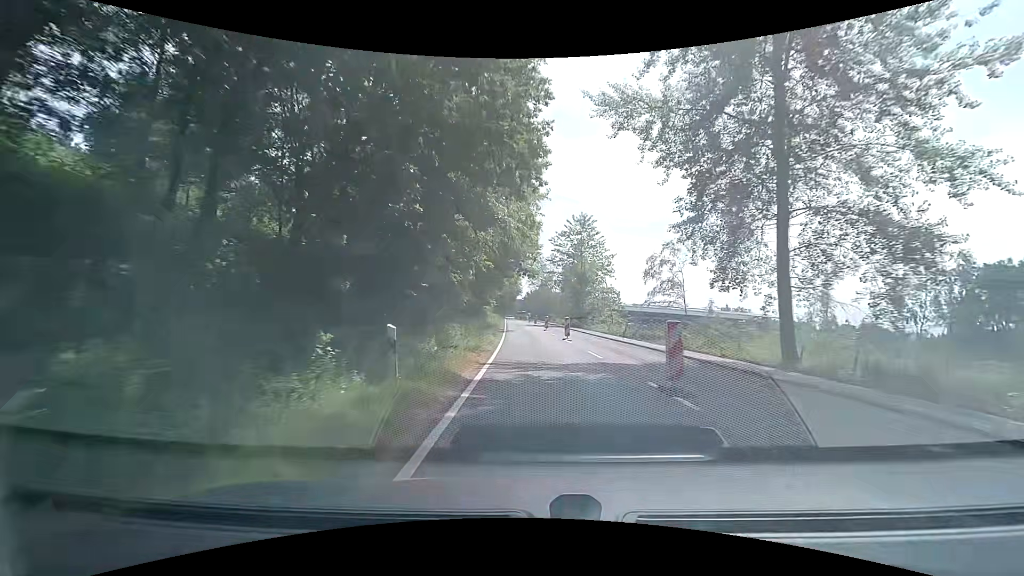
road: secondary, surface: asphalt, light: Day
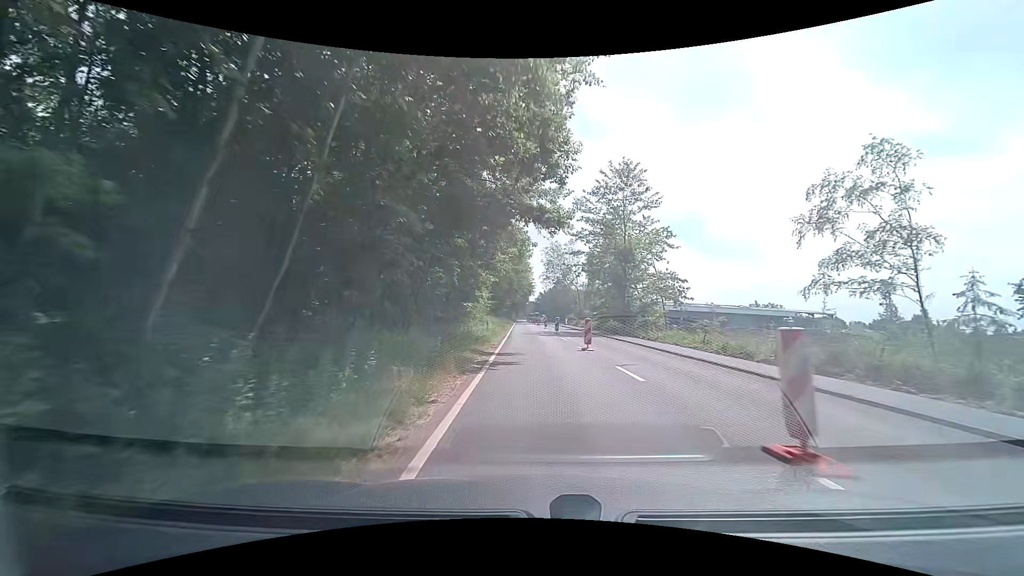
(-0.8, +23.5) m; -2°
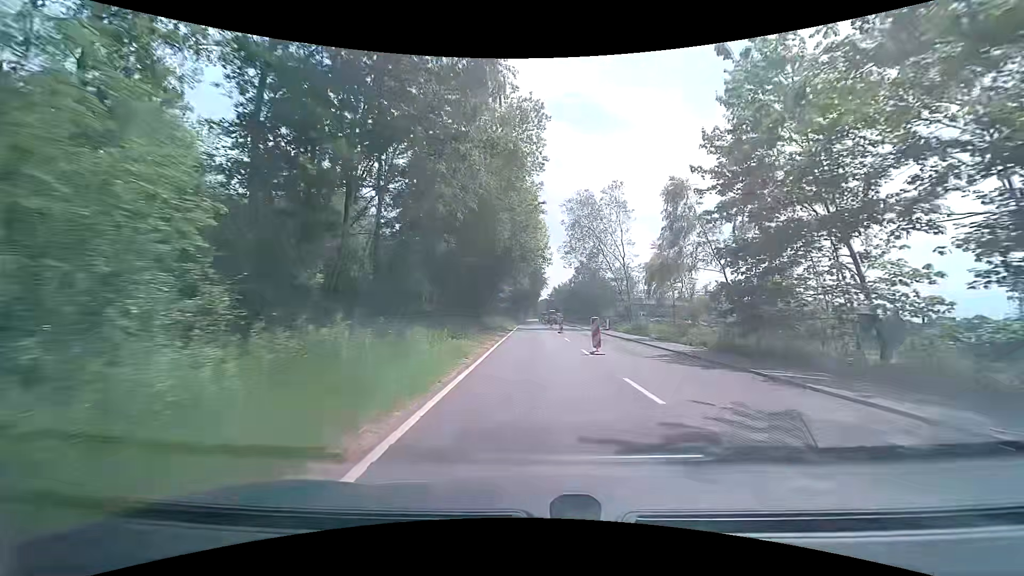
(-0.4, +38.8) m; -1°
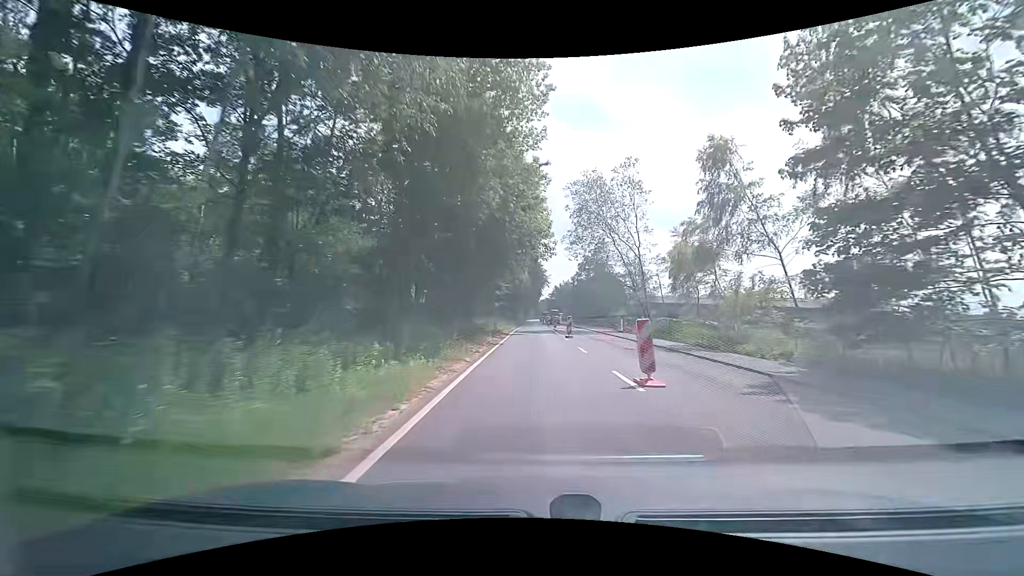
(0.0, +7.7) m; 0°
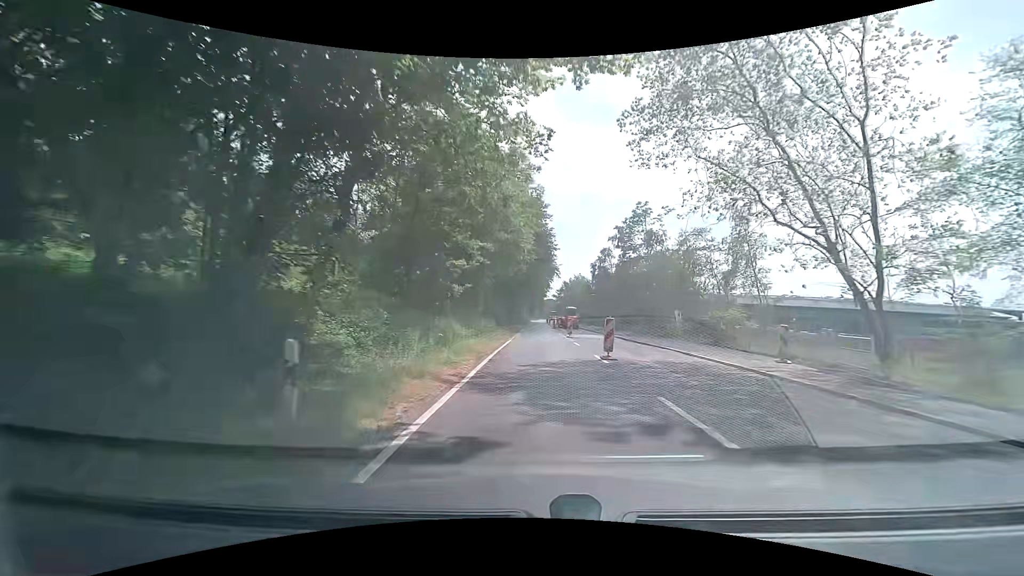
(-0.4, +30.7) m; -1°
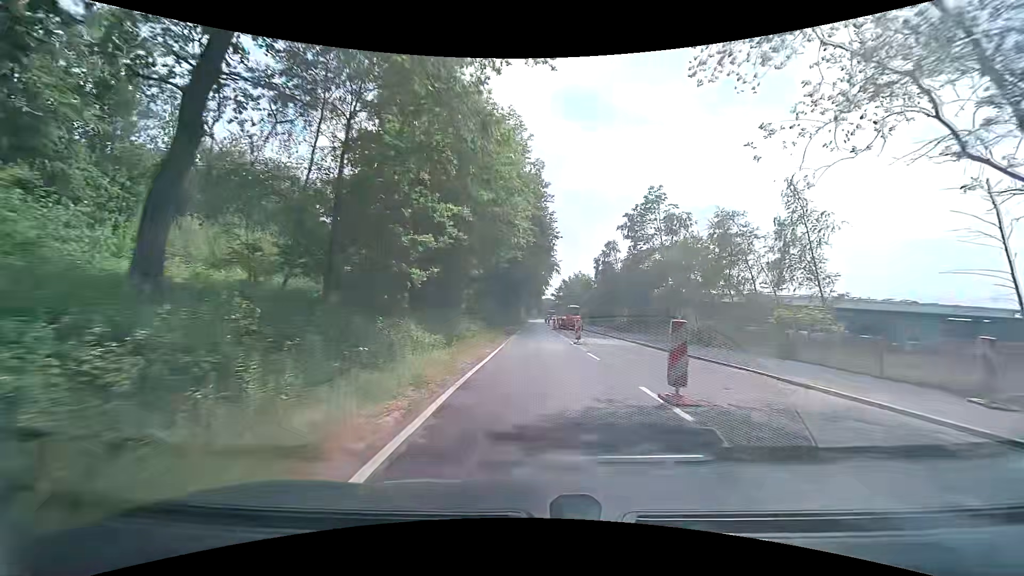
(+0.1, +7.7) m; +1°
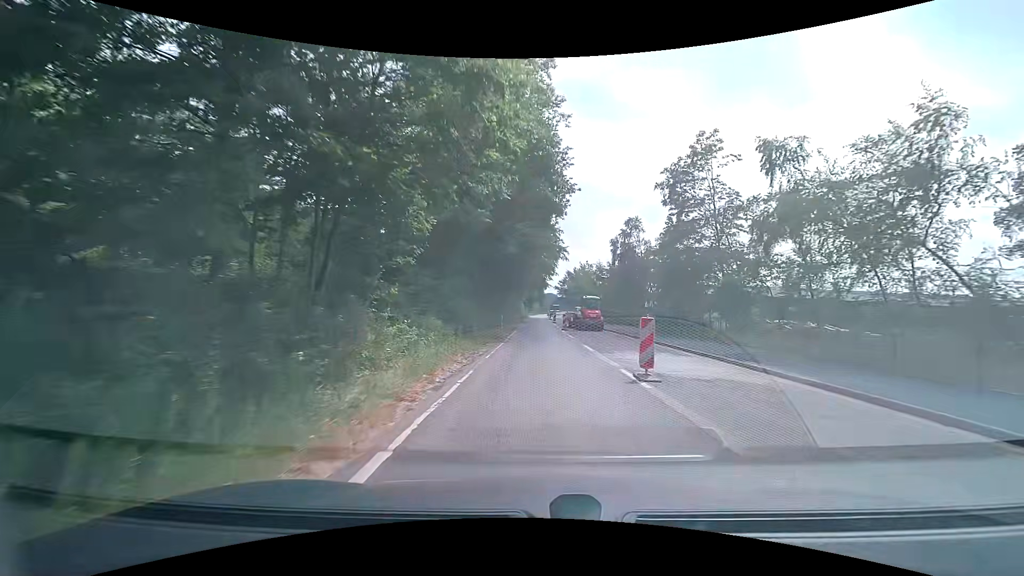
(0.0, +15.3) m; -1°
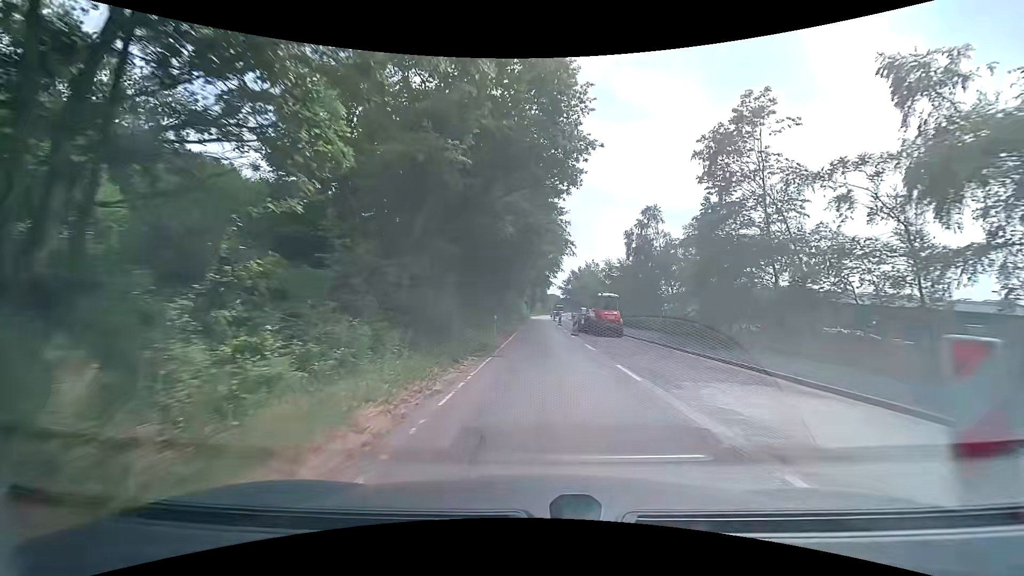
(+0.1, +7.7) m; 0°
(0, +10) (0, +20) (0, +30) (0, +40) (+1, +50) (+1, +60) (+1, +70) (+2, +80) (+2, +90) (+2, +100) m
